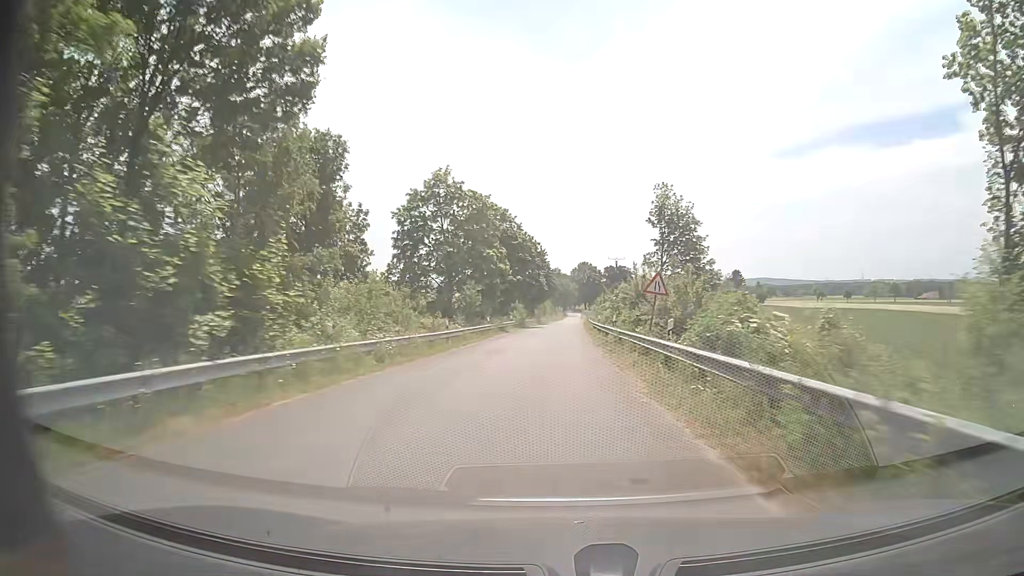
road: unclassified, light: Day
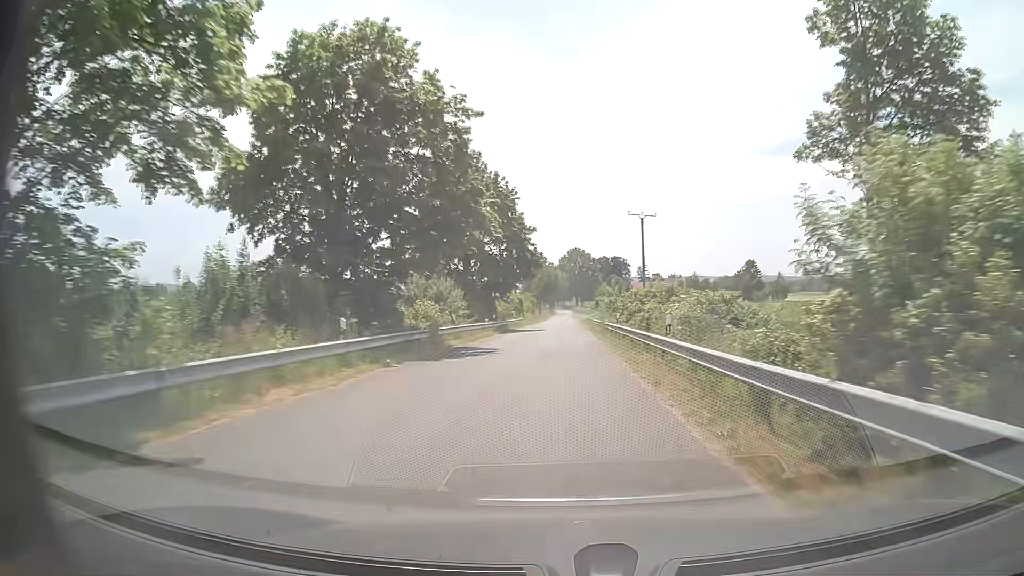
(+0.5, +47.7) m; +1°
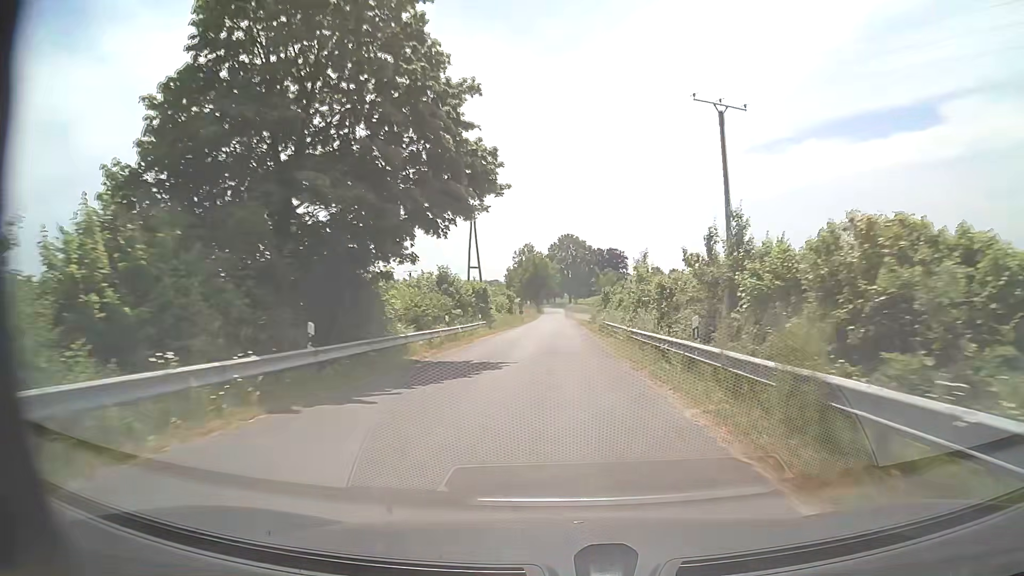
(+0.3, +34.8) m; +1°
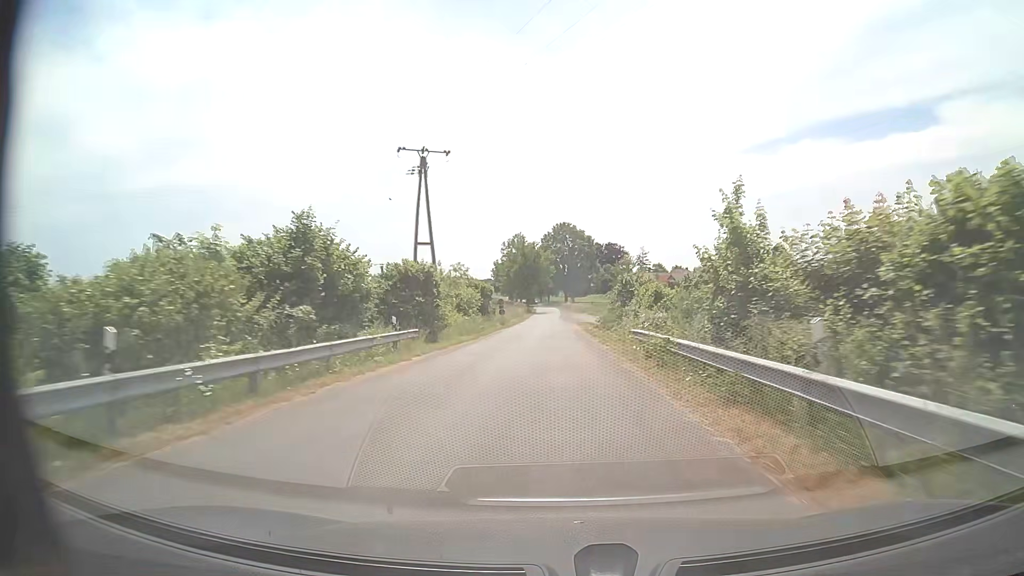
(0.0, +22.7) m; 0°
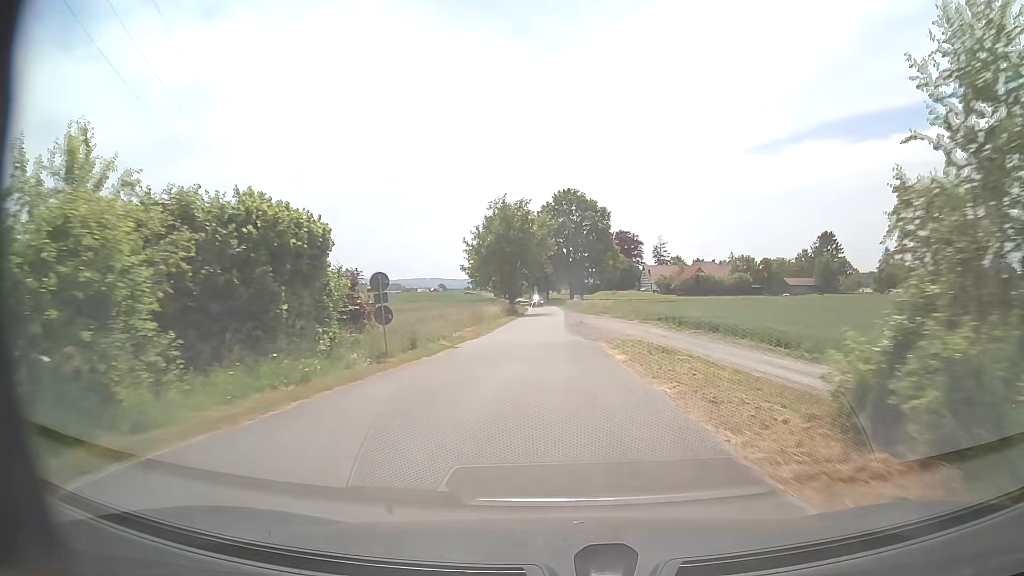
(-0.1, +44.2) m; 0°
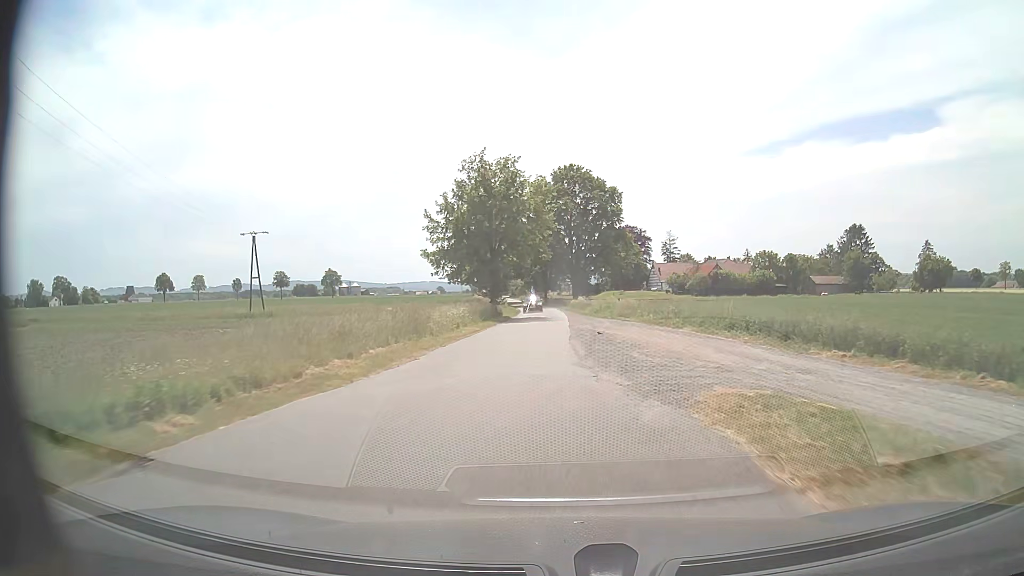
(0.0, +20.5) m; 0°
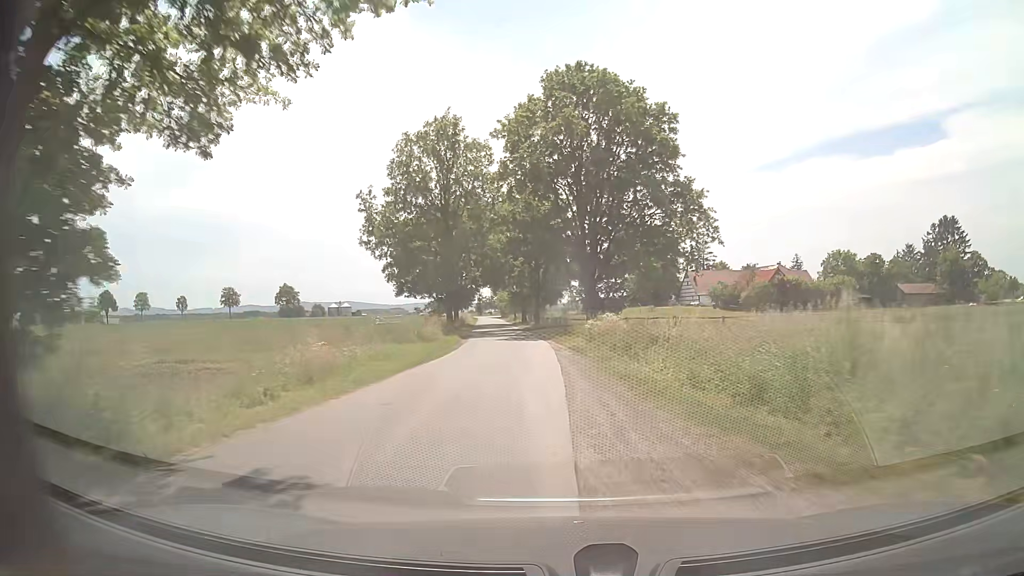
(+0.6, +45.4) m; -1°
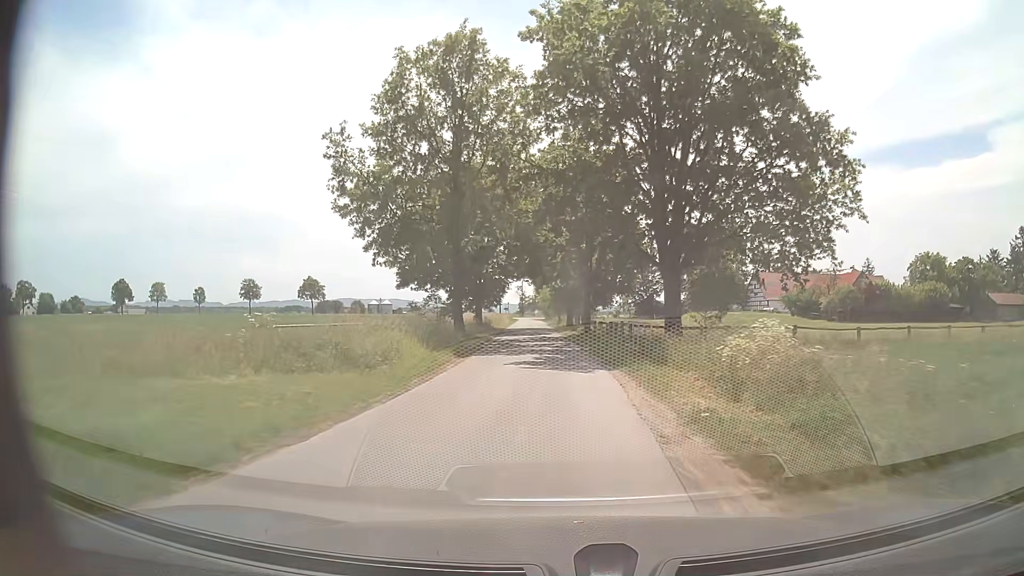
(-0.6, +17.3) m; -4°
(0, +10) (0, +20) (0, +30) (0, +40) (-1, +50) (-1, +60) (-1, +70) (-2, +80) (-2, +90) (-2, +100) m
